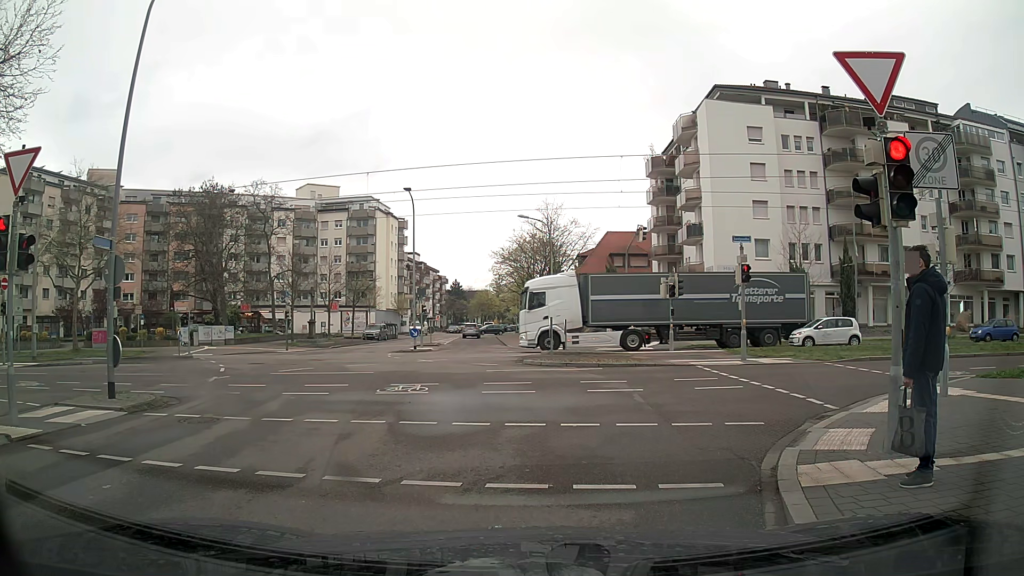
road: residential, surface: asphalt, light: Day
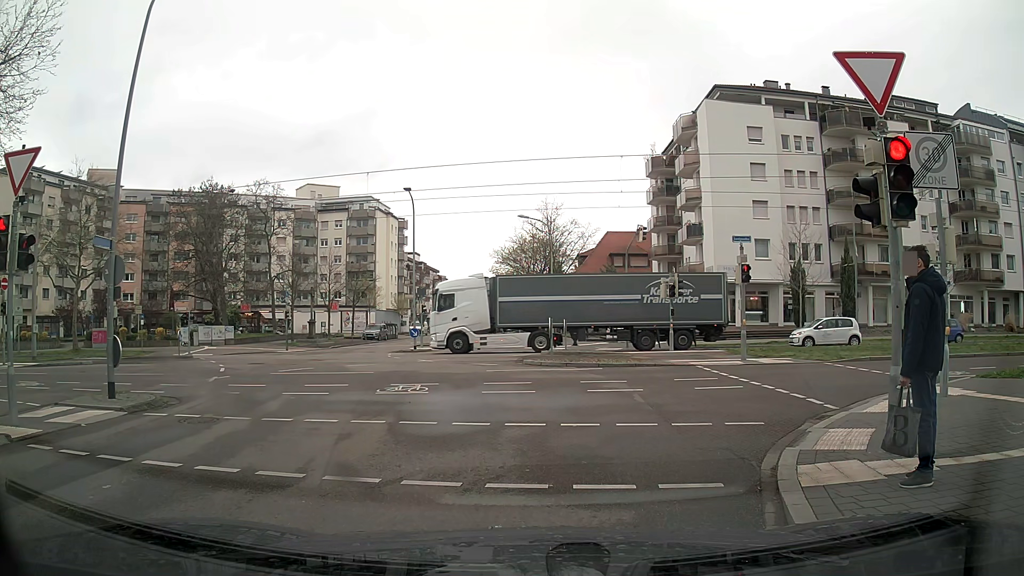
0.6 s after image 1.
(0.0, 0.0) m; 0°
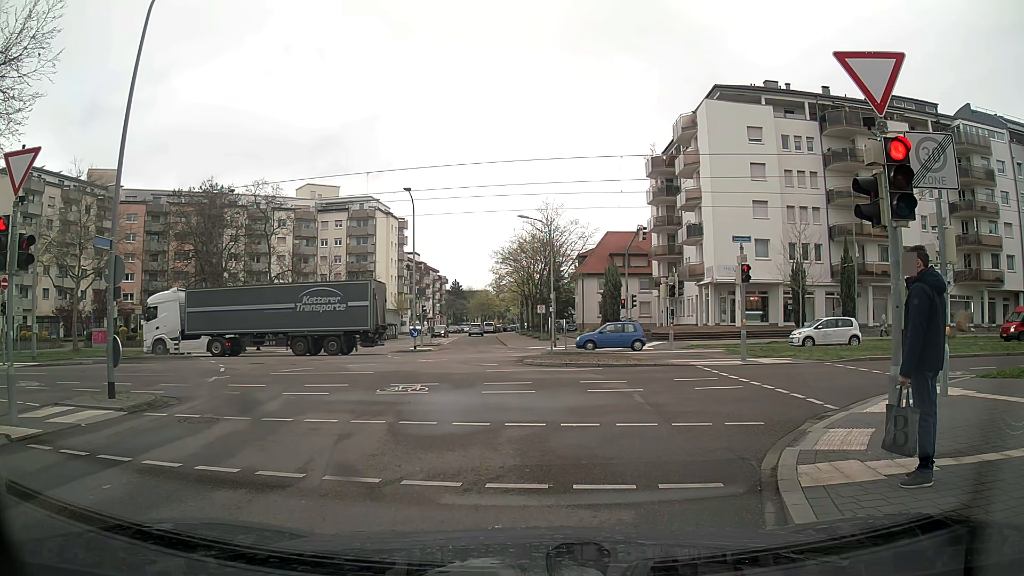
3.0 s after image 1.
(0.0, 0.0) m; 0°
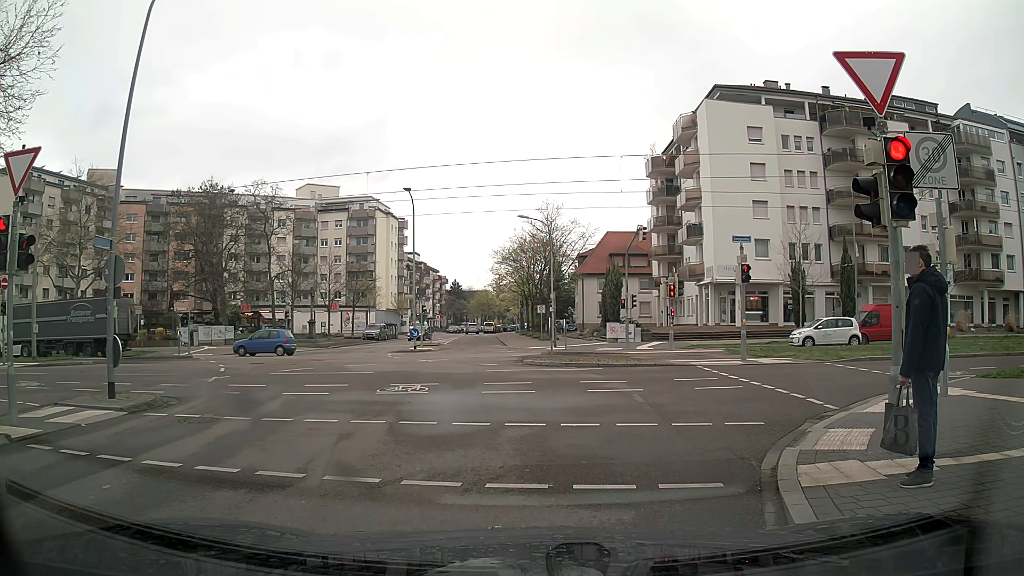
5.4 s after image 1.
(0.0, 0.0) m; 0°
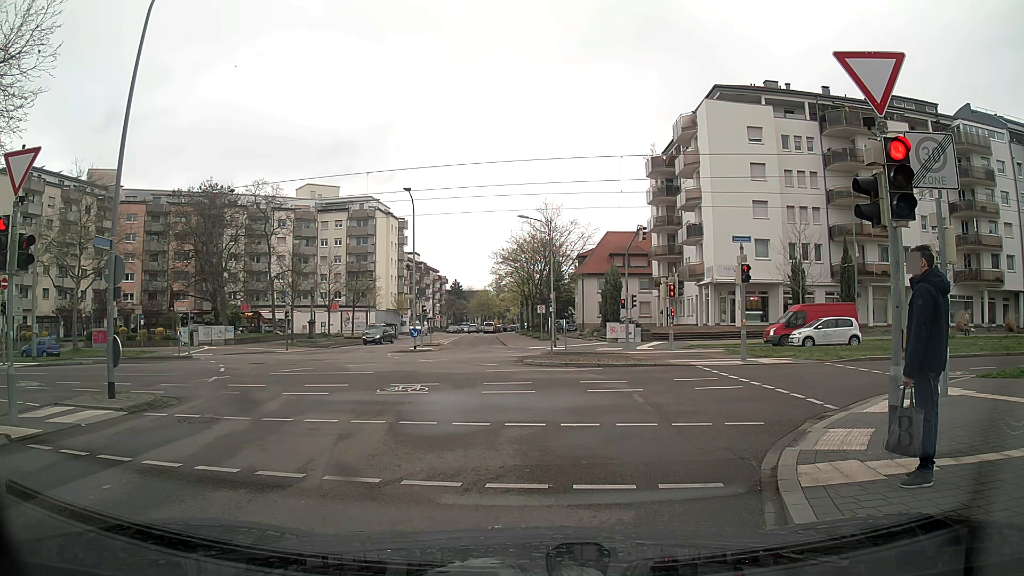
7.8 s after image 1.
(0.0, 0.0) m; 0°
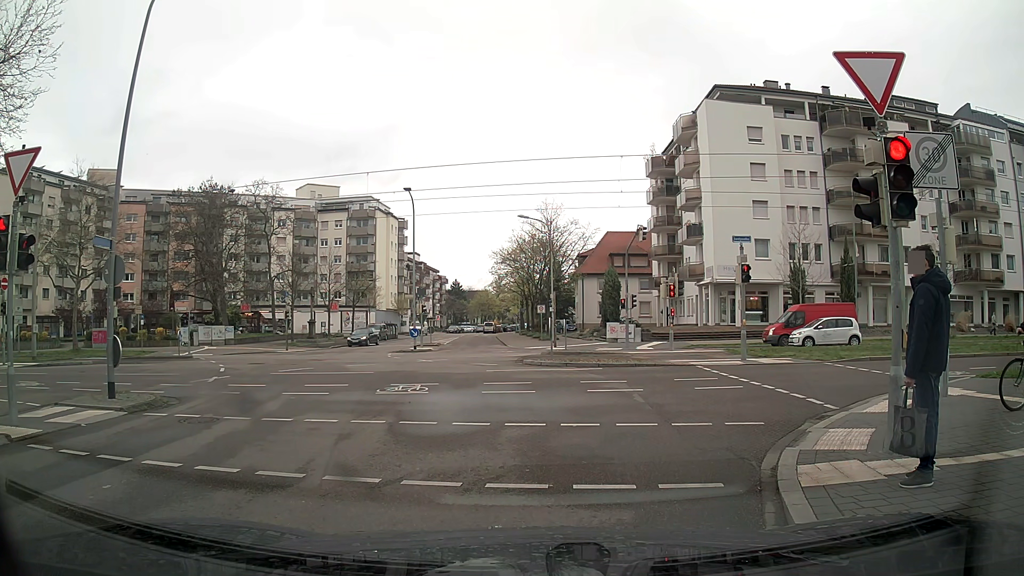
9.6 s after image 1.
(0.0, 0.0) m; 0°
(0, +10) (+7, +17) (+17, +18) (+27, +19) (+37, +19) (+47, +19) (+57, +19) (+67, +19) (+77, +19) (+87, +19) m
